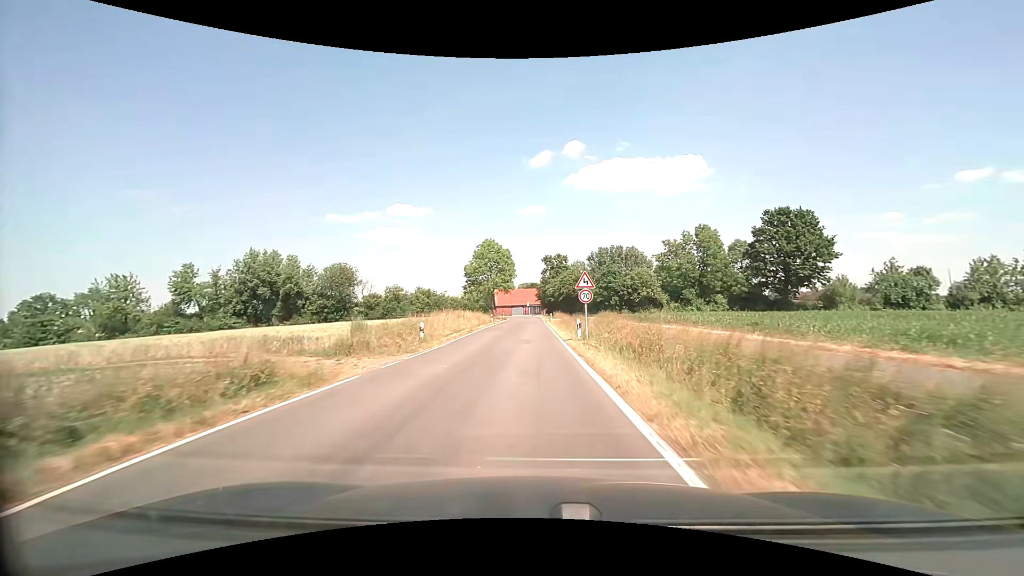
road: tertiary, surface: asphalt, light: Day
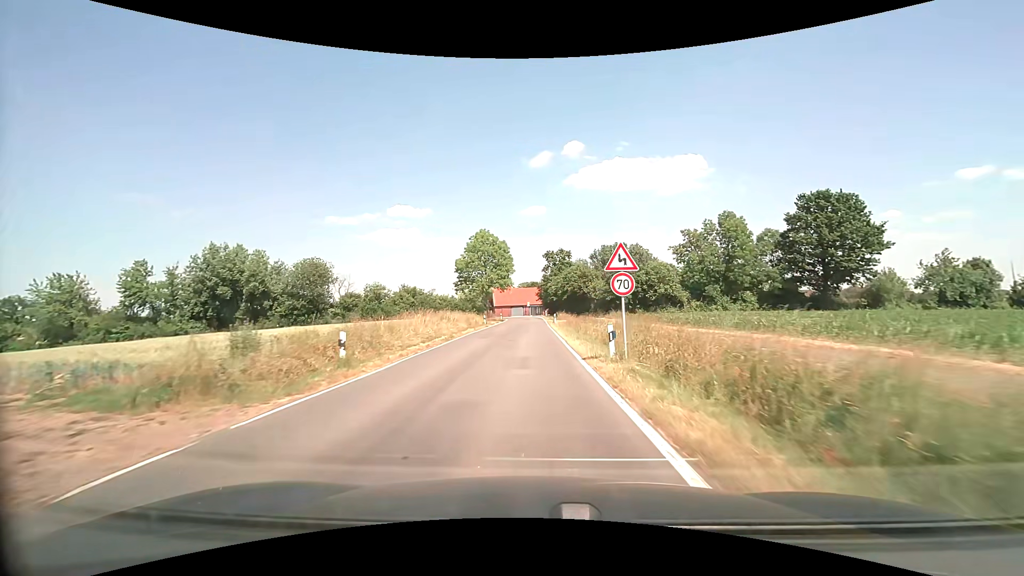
(0.0, +9.1) m; 0°
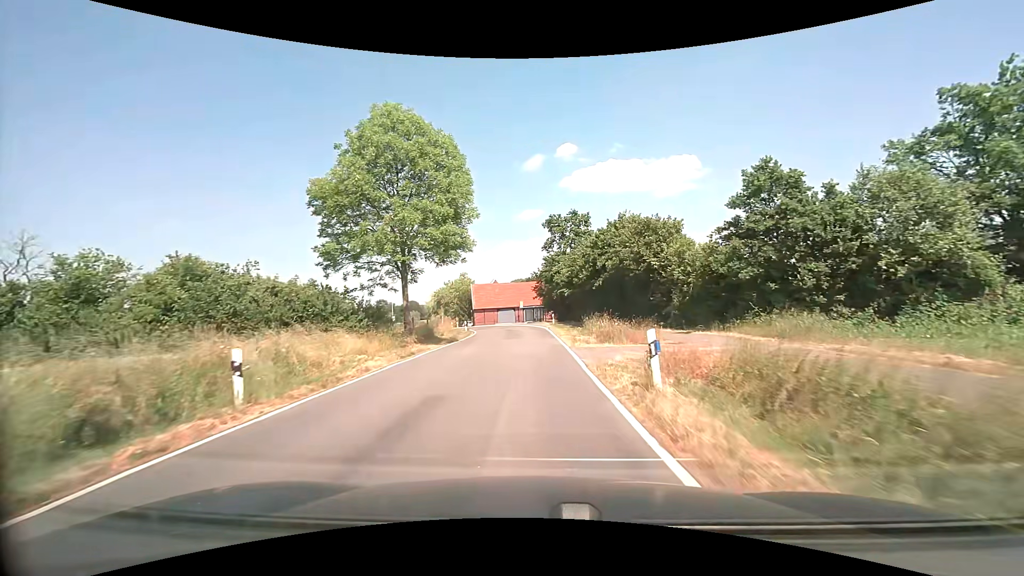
(0.0, +41.1) m; 0°
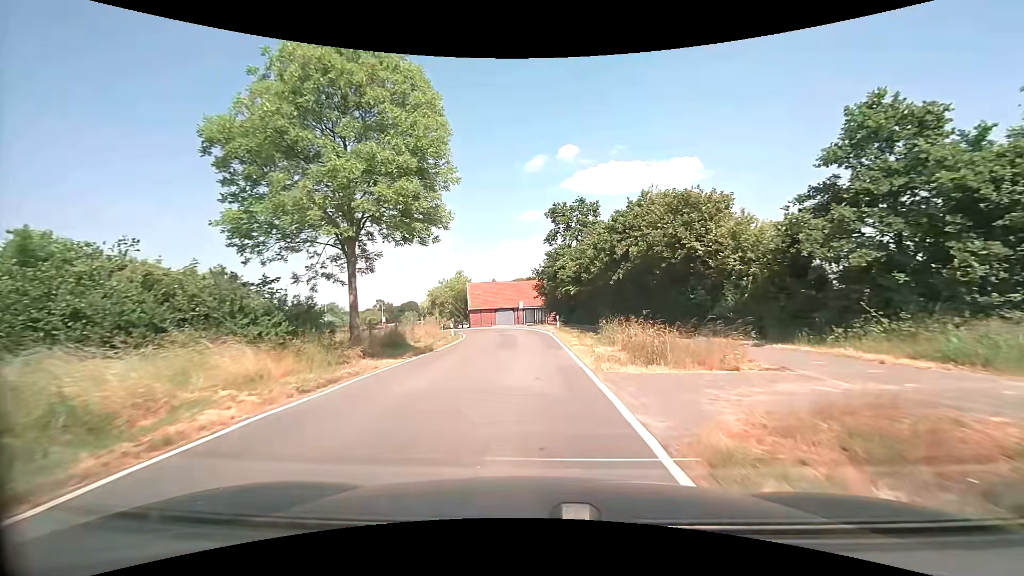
(0.0, +7.4) m; 0°
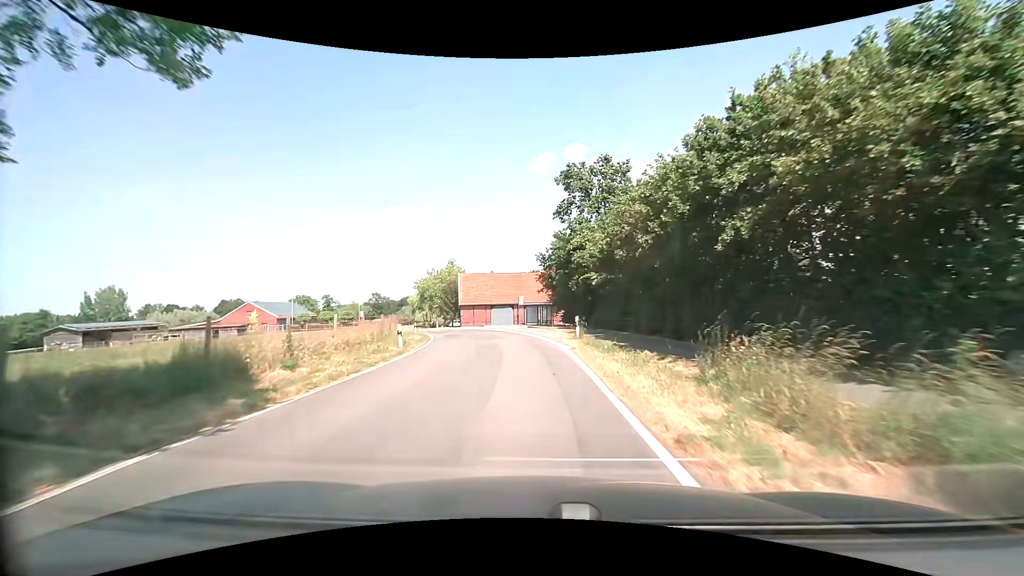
(0.0, +14.4) m; 0°
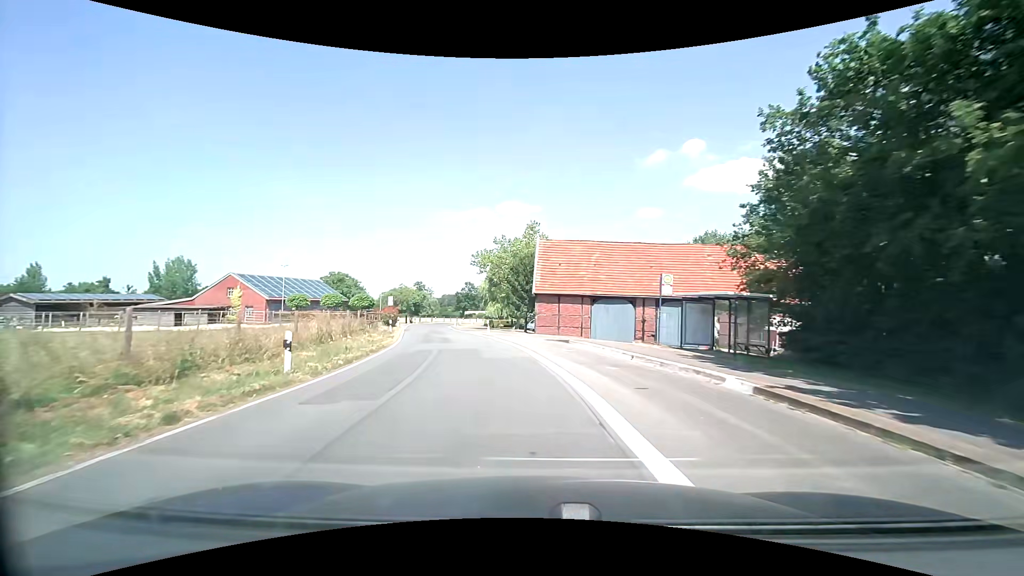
(-2.3, +33.8) m; -12°
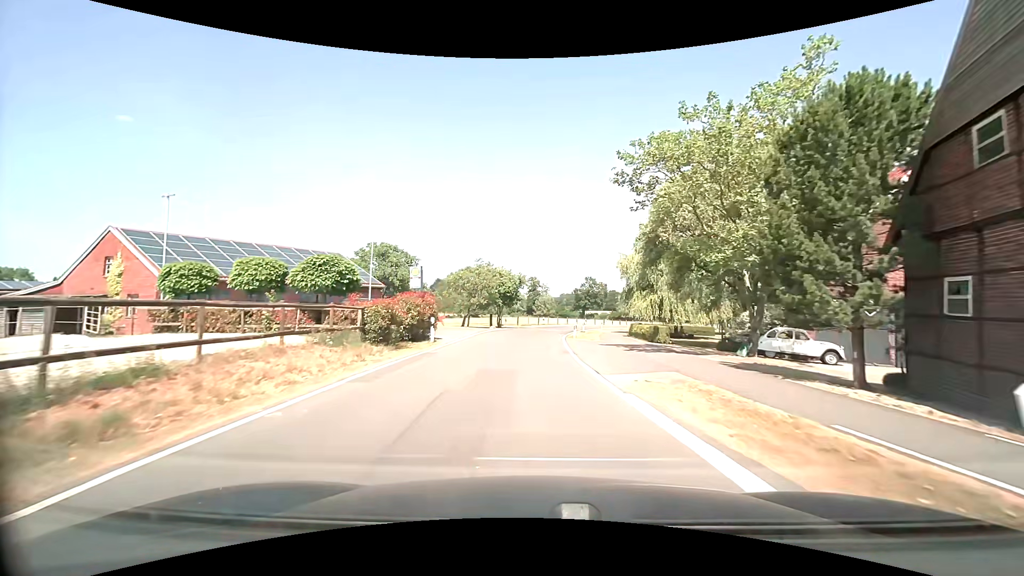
(-5.1, +34.2) m; -14°
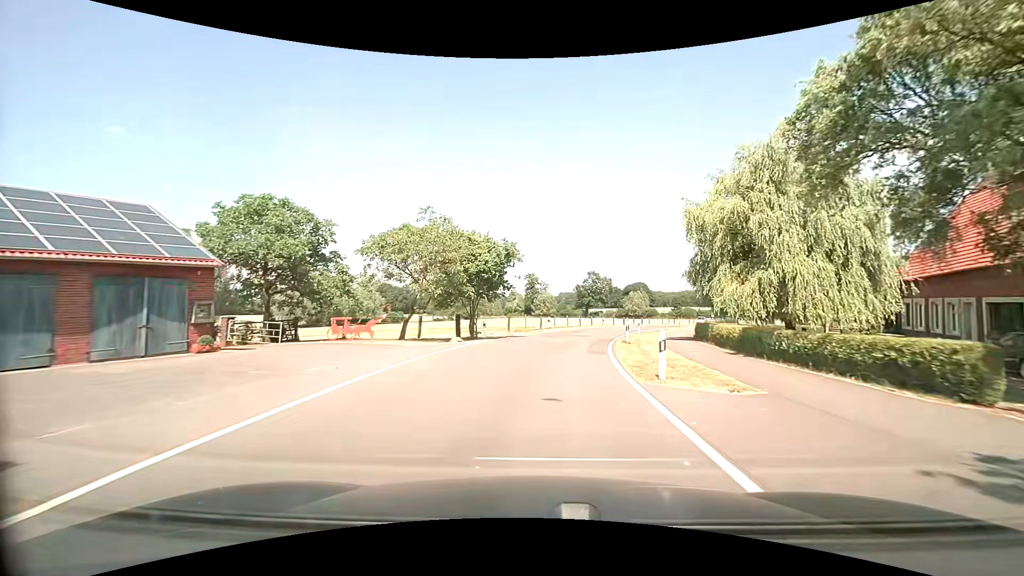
(-0.1, +21.0) m; 0°
(0, +10) (+1, +20) (+3, +30) (+6, +39) (+9, +49) (+12, +58) (+16, +67) (+21, +76) (+25, +85) (+30, +94) m
